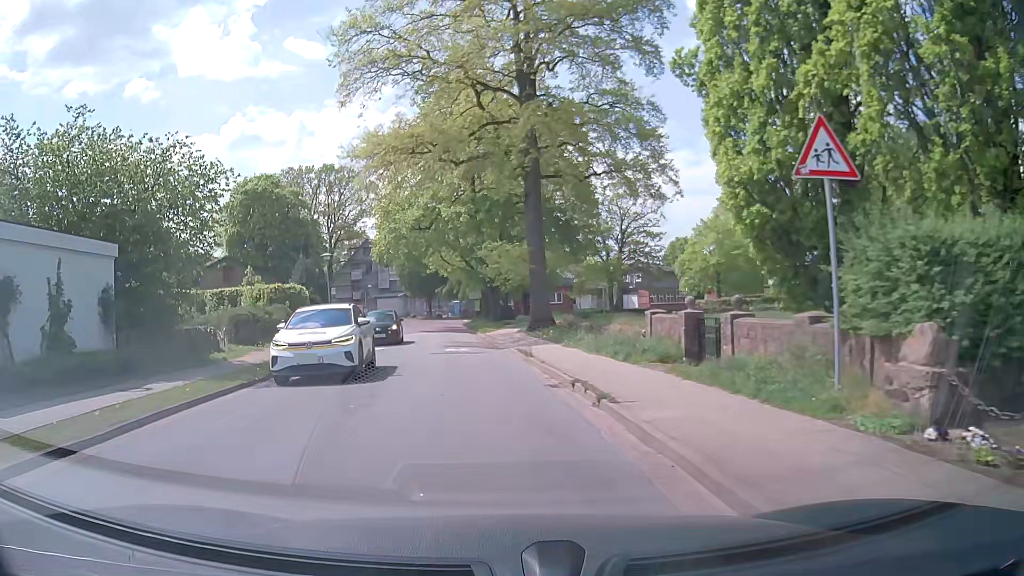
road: tertiary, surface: asphalt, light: Day
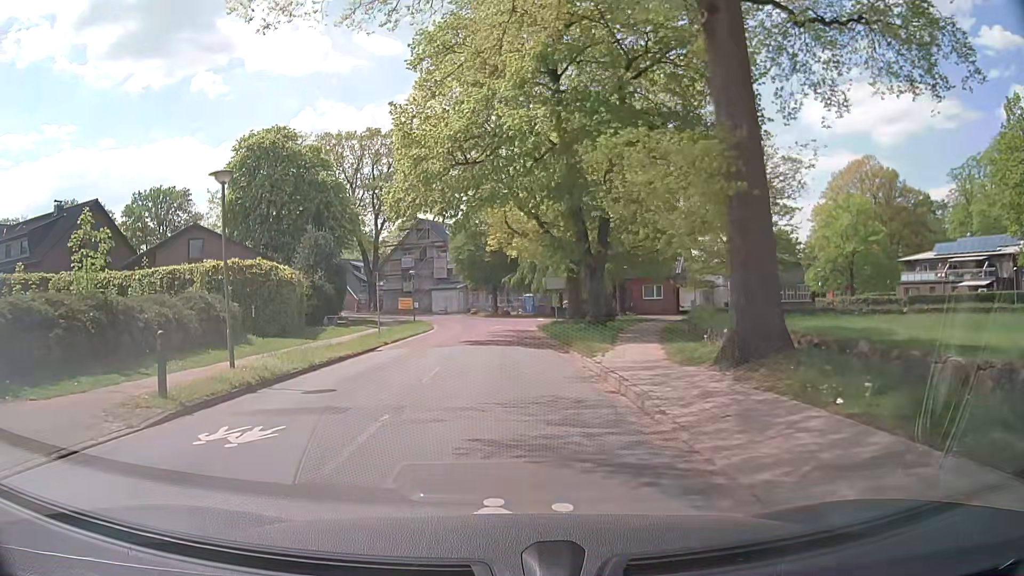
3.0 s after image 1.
(-1.2, +19.3) m; -6°
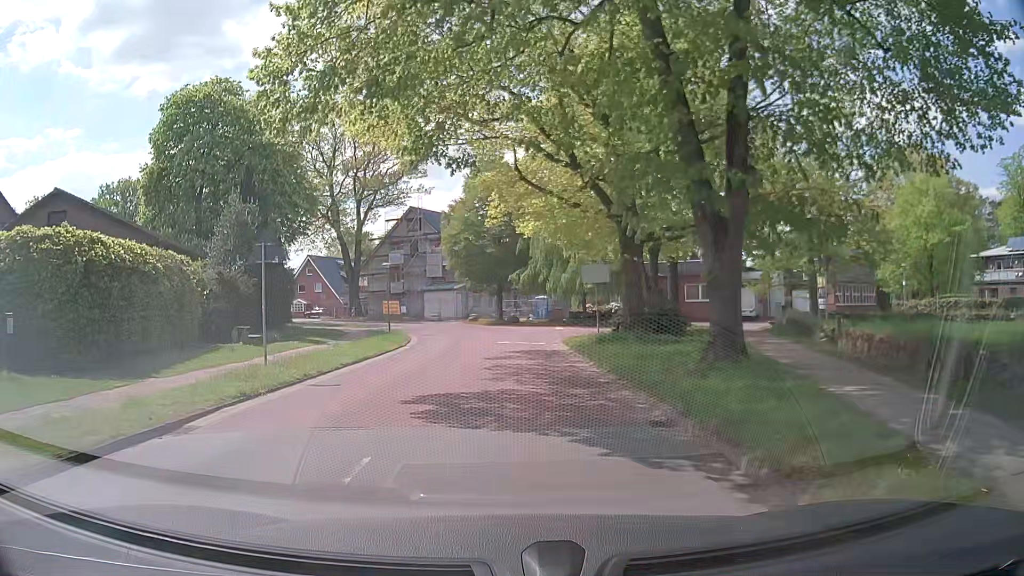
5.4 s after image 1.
(-0.1, +14.9) m; -1°
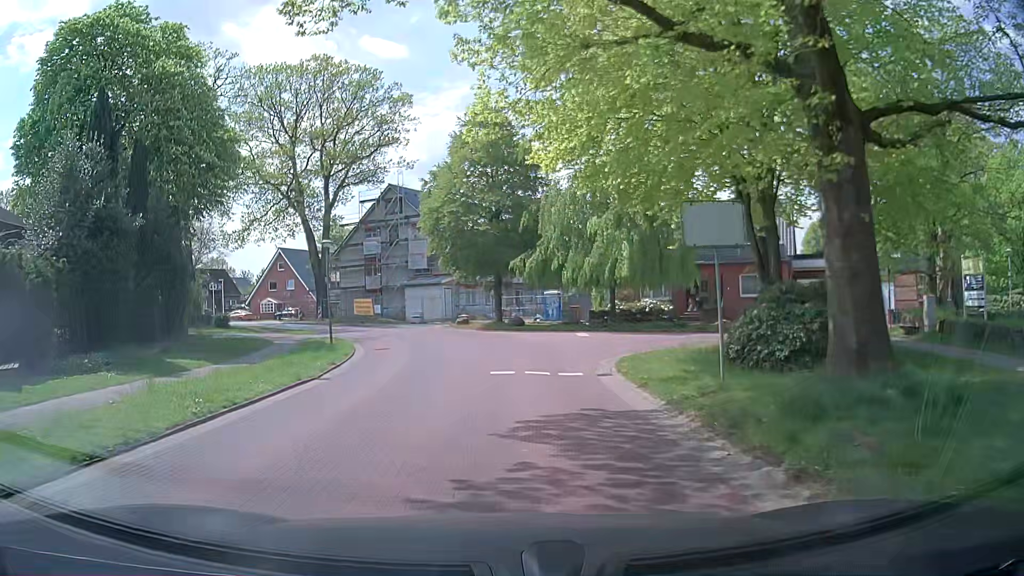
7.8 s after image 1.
(+0.2, +13.8) m; +1°
